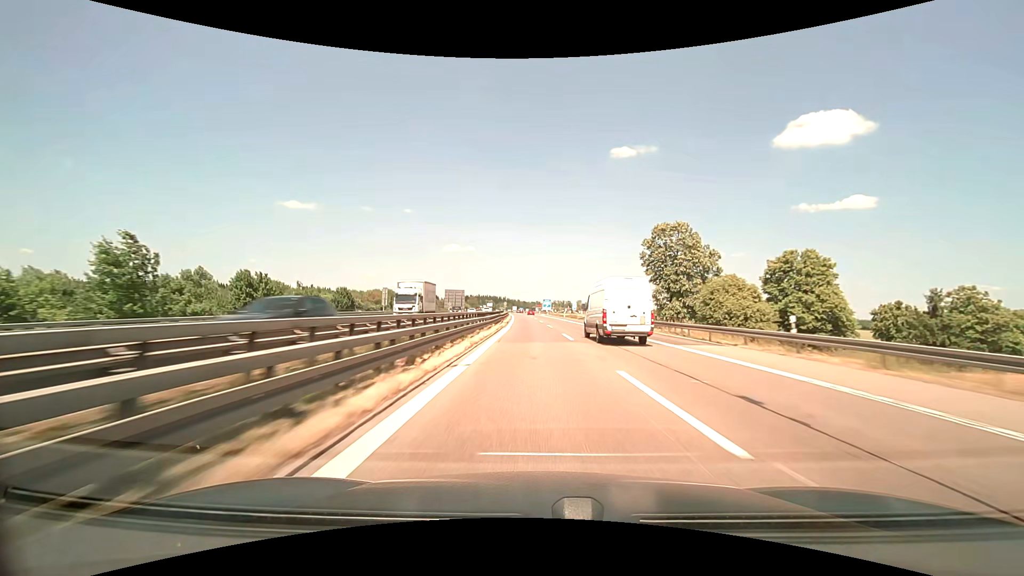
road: motorway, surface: asphalt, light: Day
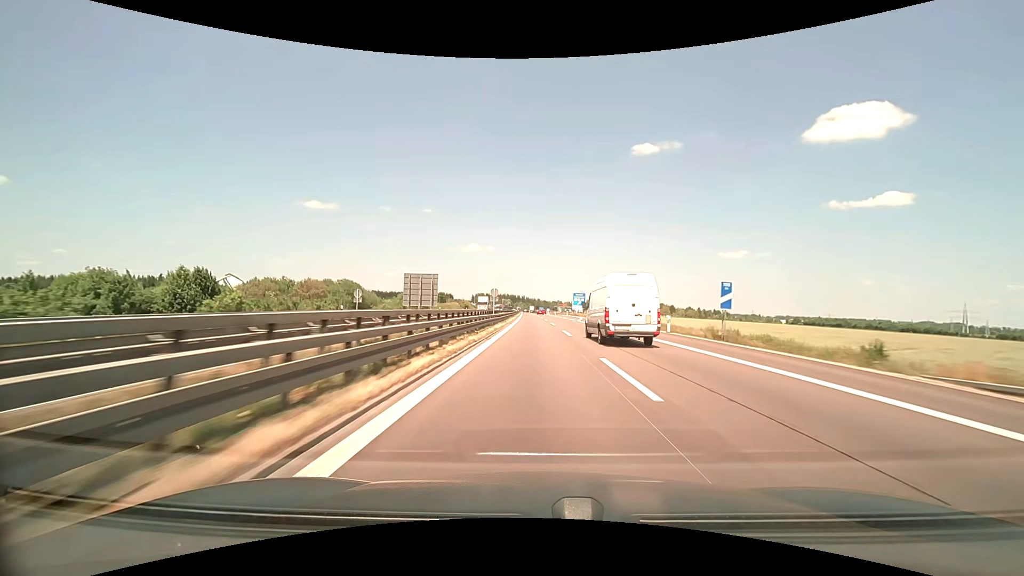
(-1.4, +69.6) m; -2°
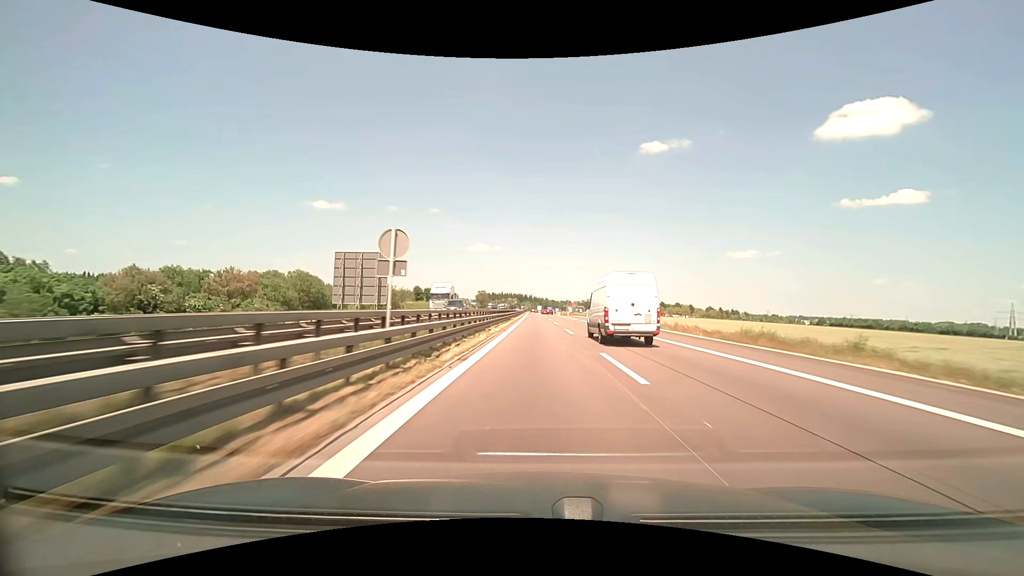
(-0.2, +34.5) m; -1°
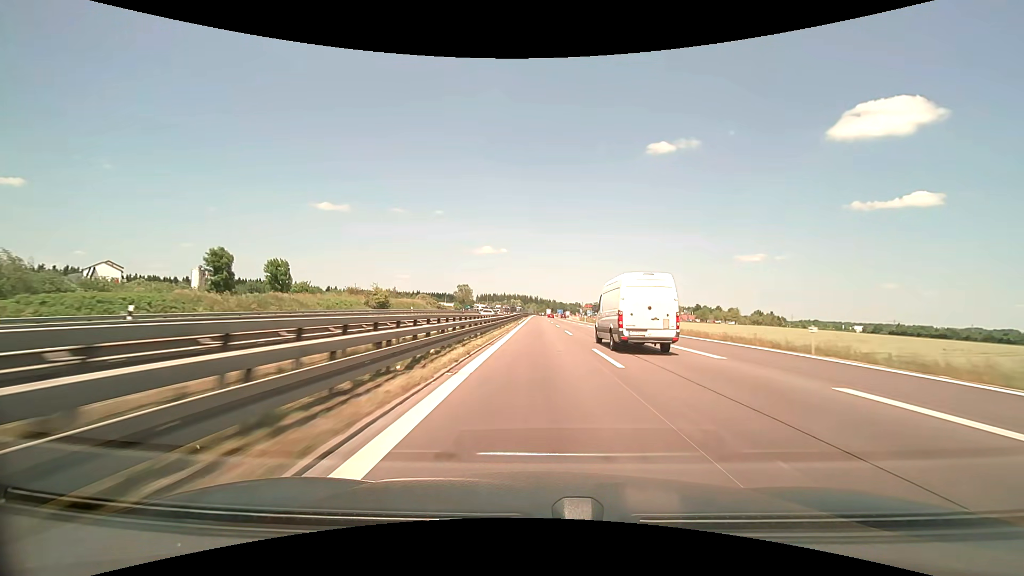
(-0.6, +87.3) m; -1°
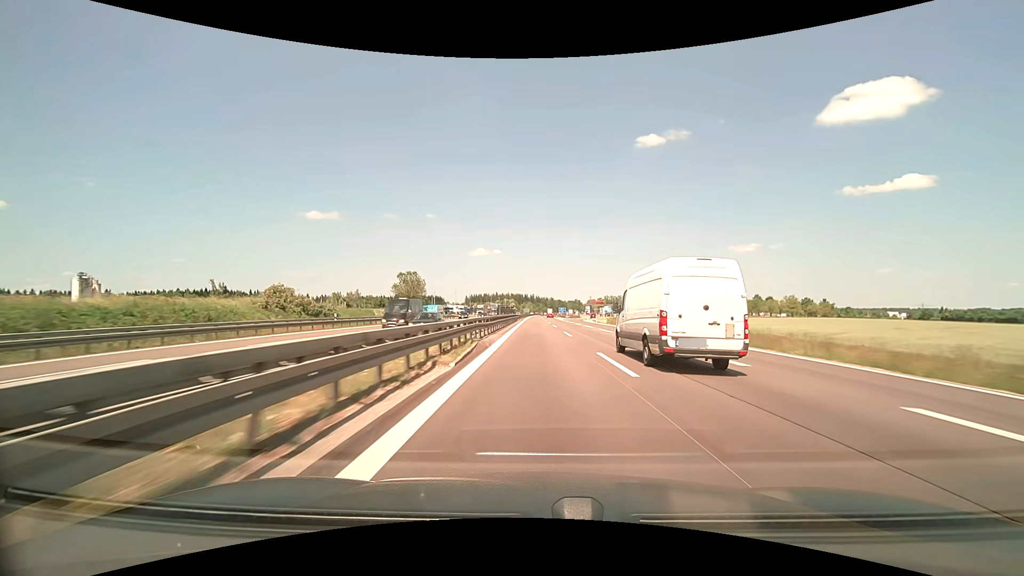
(-0.3, +74.3) m; 0°
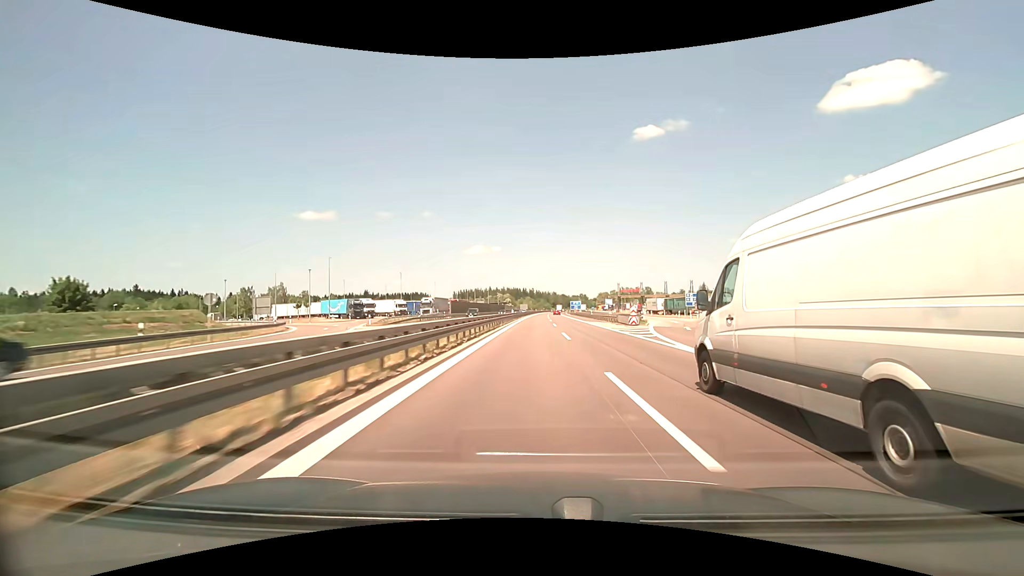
(+0.4, +96.7) m; 0°
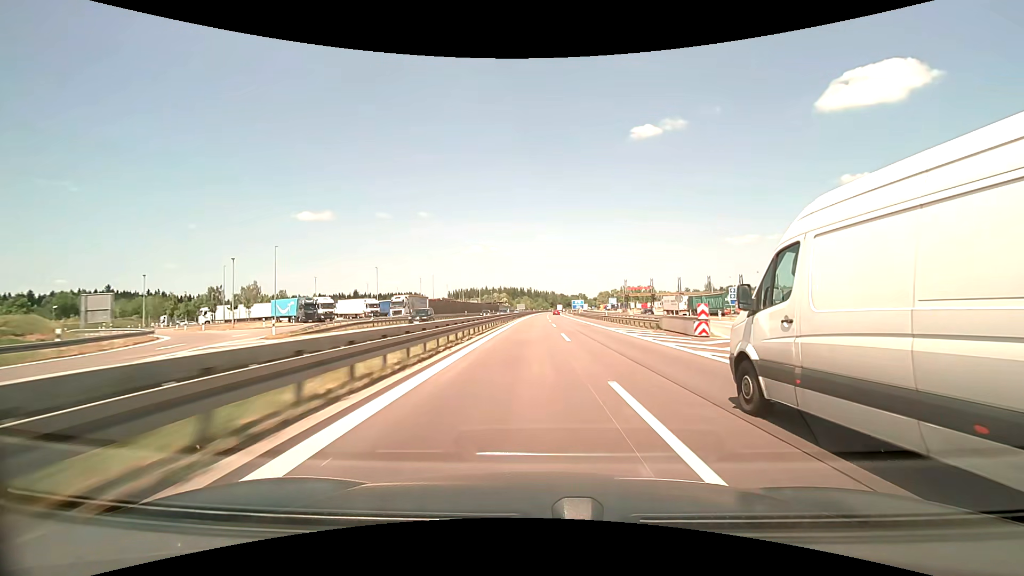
(+0.1, +19.4) m; 0°
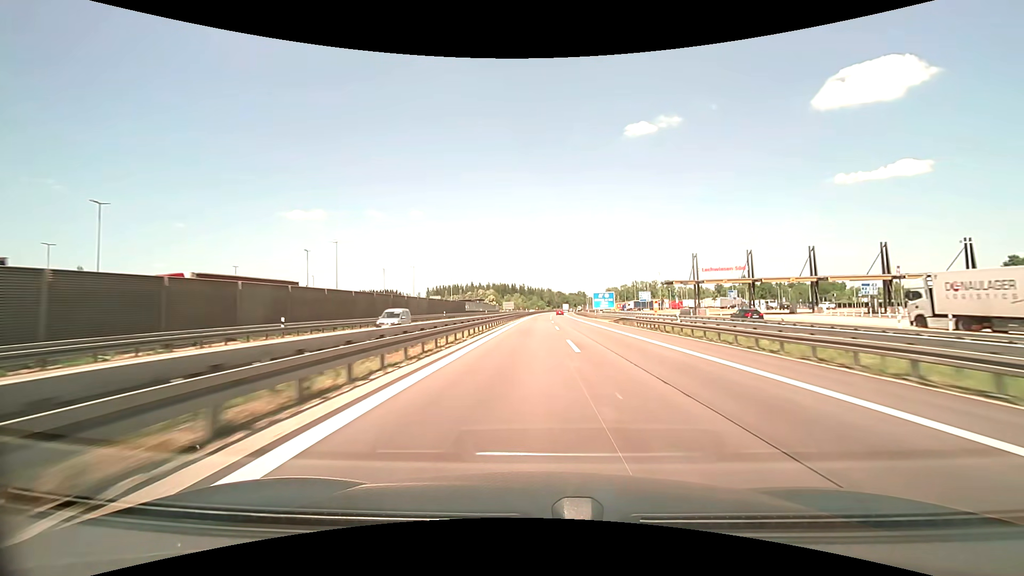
(+0.5, +77.6) m; +1°
(0, +10) (0, +20) (0, +30) (0, +40) (0, +50) (0, +60) (0, +70) (0, +80) (+1, +90) (+1, +100) m
